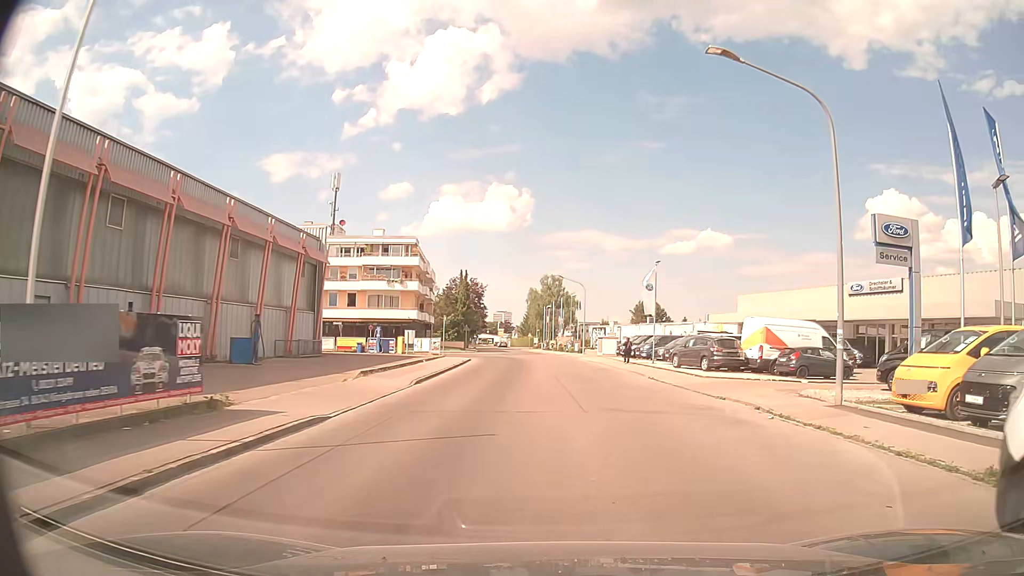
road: residential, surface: asphalt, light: Day
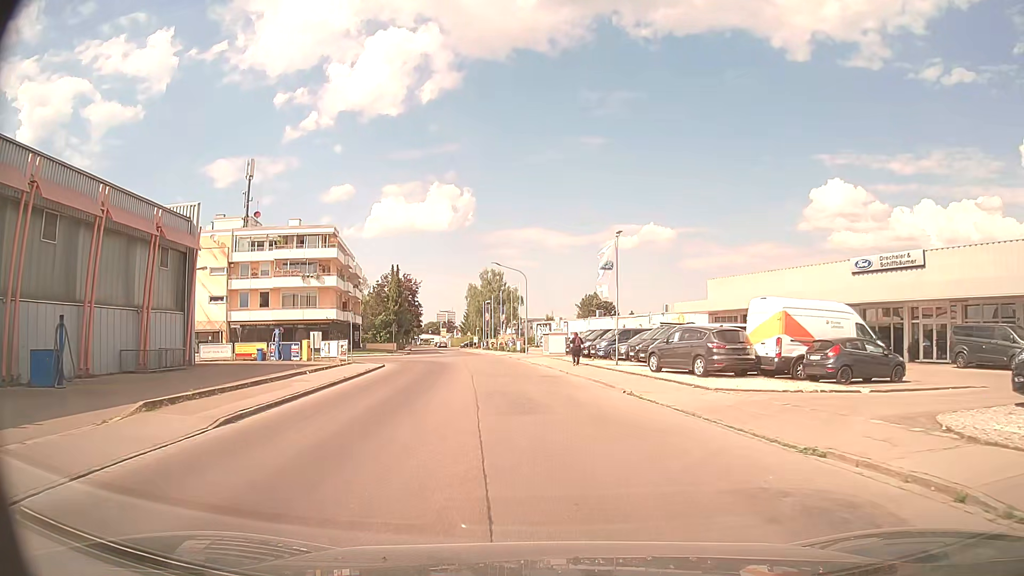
(+0.7, +9.9) m; +6°
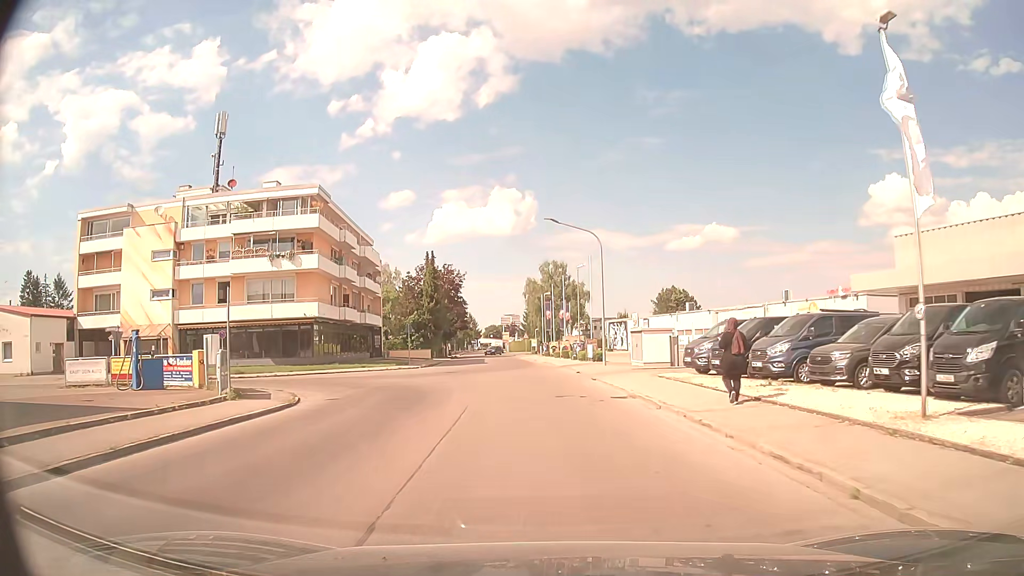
(-1.2, +22.4) m; -6°
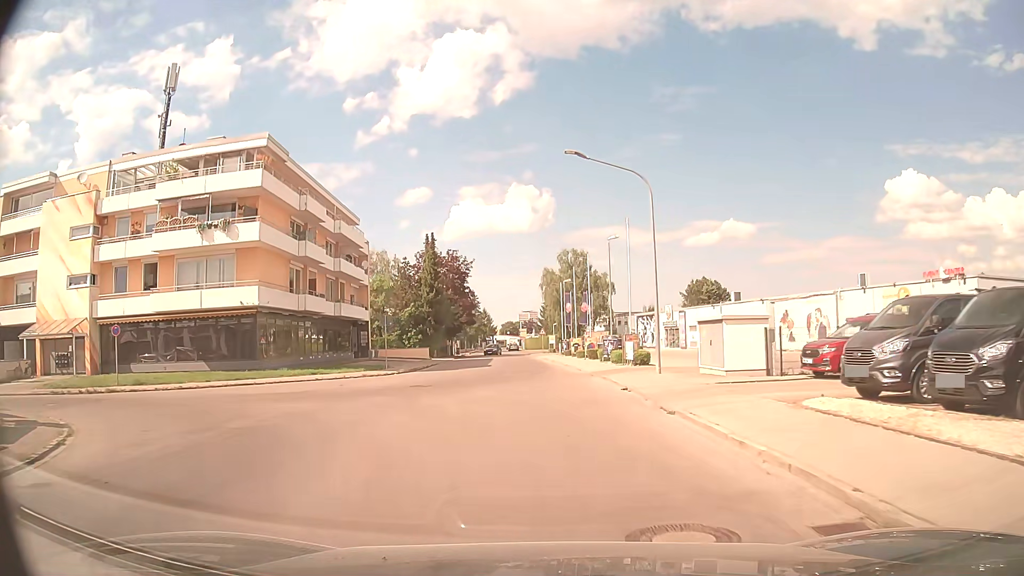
(-0.1, +12.6) m; -1°
(0, +10) (0, +20) (-1, +30) (-1, +40) (-2, +50) (-3, +60) (-4, +70) (-4, +80) (-5, +90) (-6, +100) m
